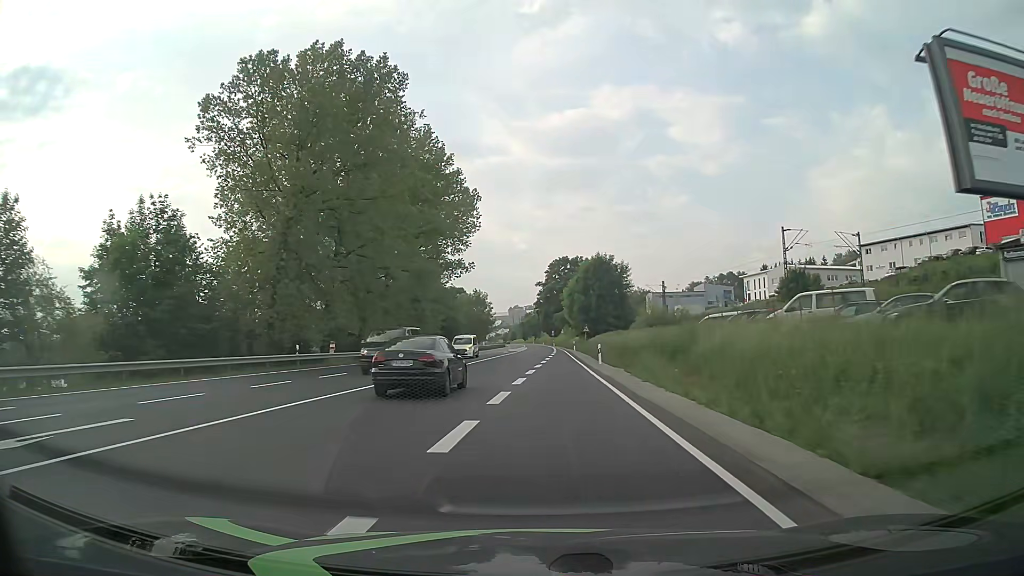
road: primary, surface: asphalt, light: Day
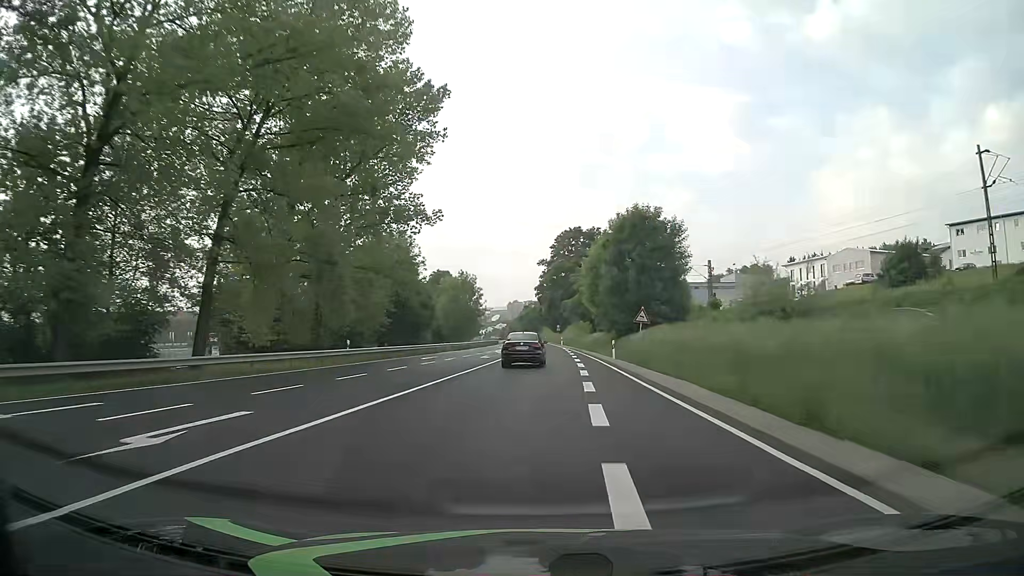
(-0.3, +35.1) m; 0°
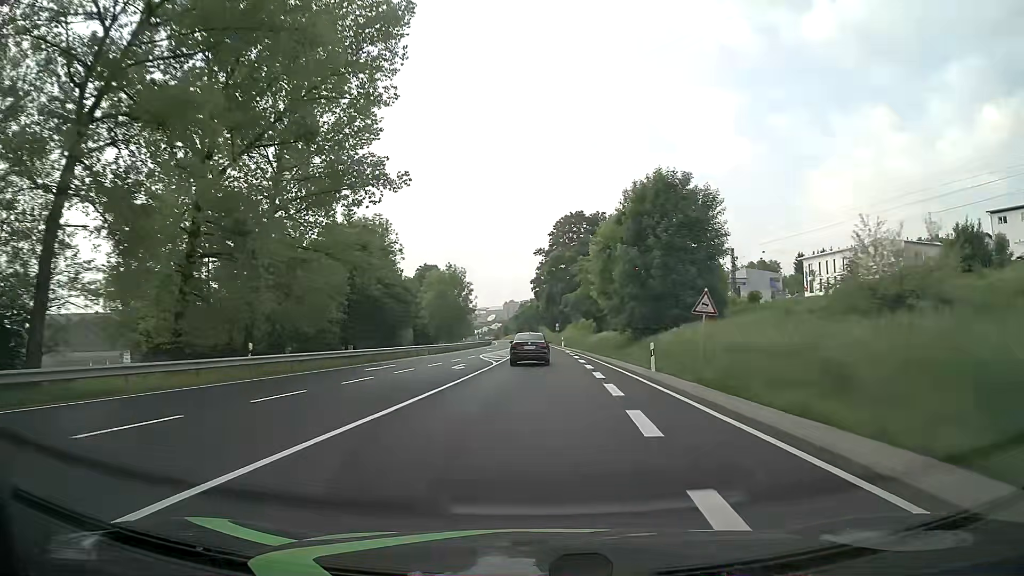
(0.0, +13.7) m; 0°
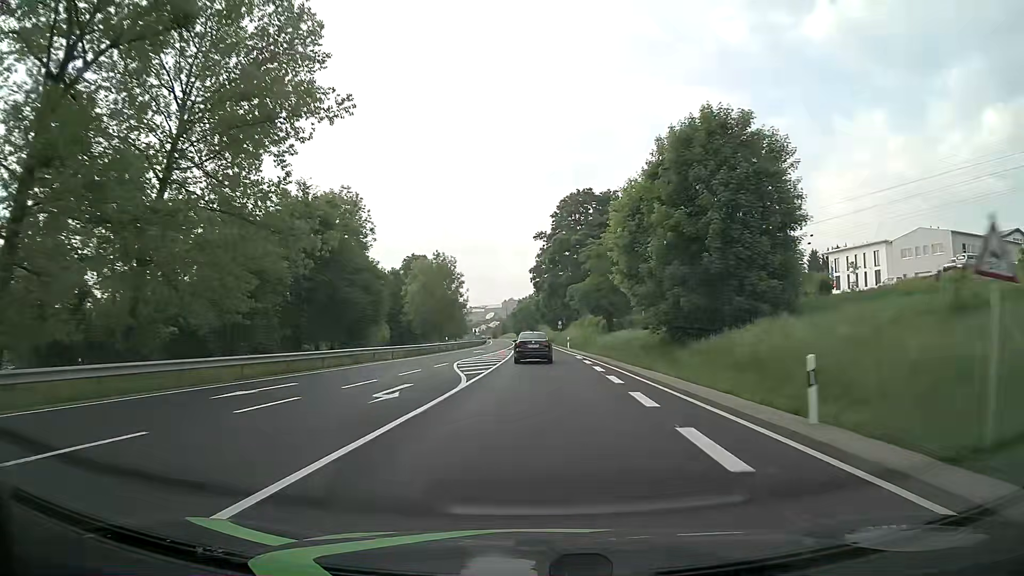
(-0.1, +14.5) m; 0°
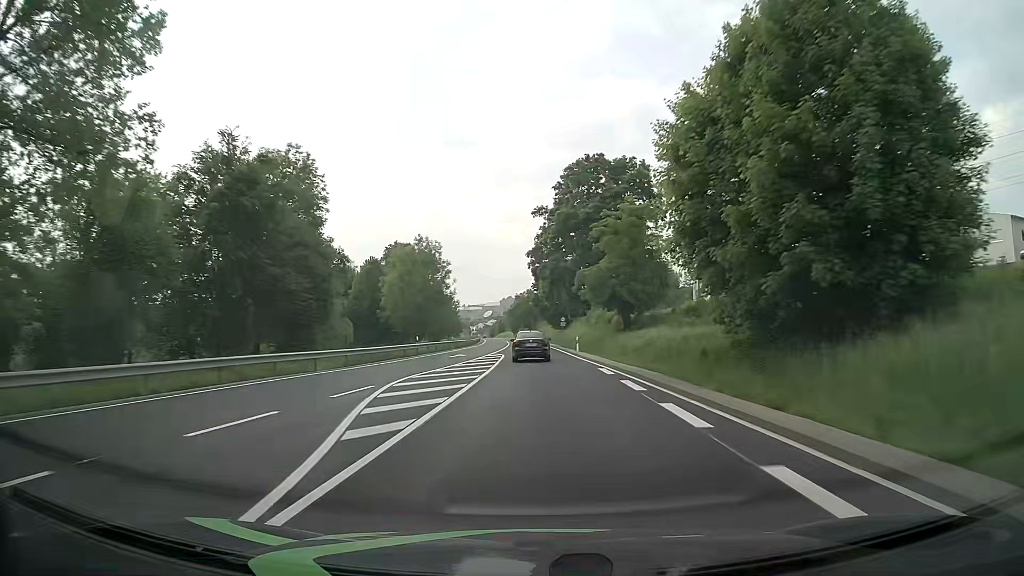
(0.0, +15.3) m; +1°
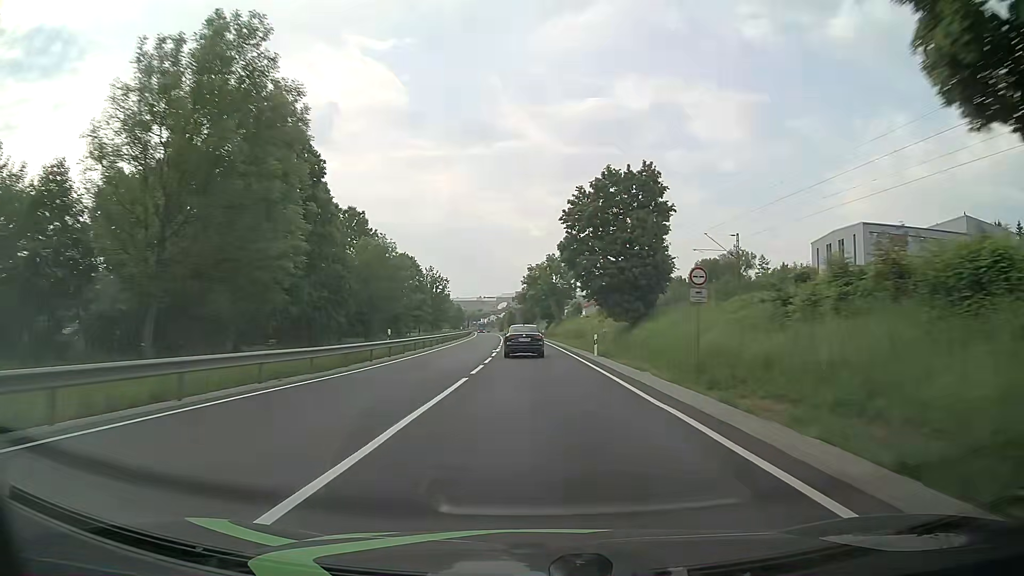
(-1.3, +63.5) m; -2°
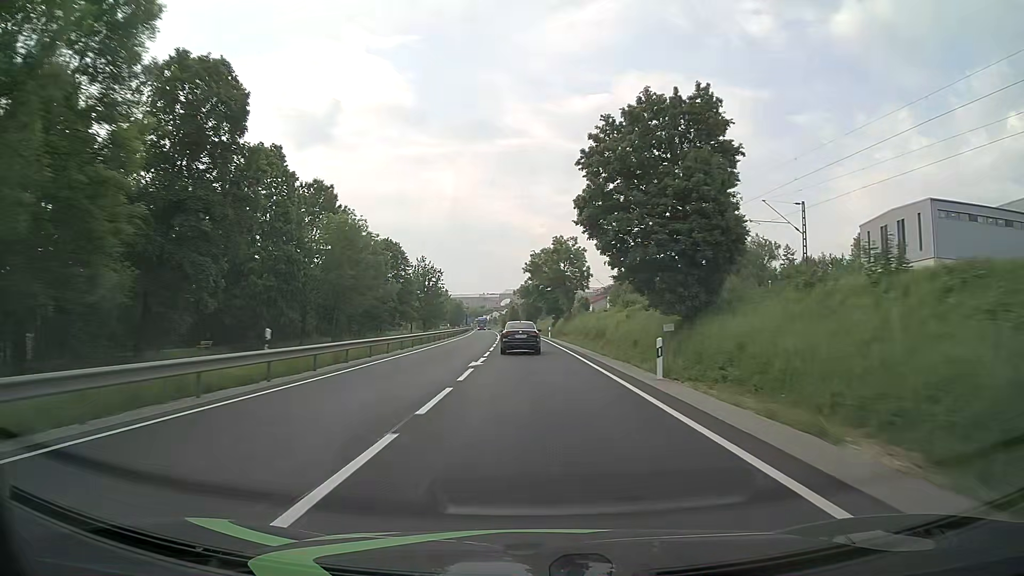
(-0.1, +15.5) m; 0°
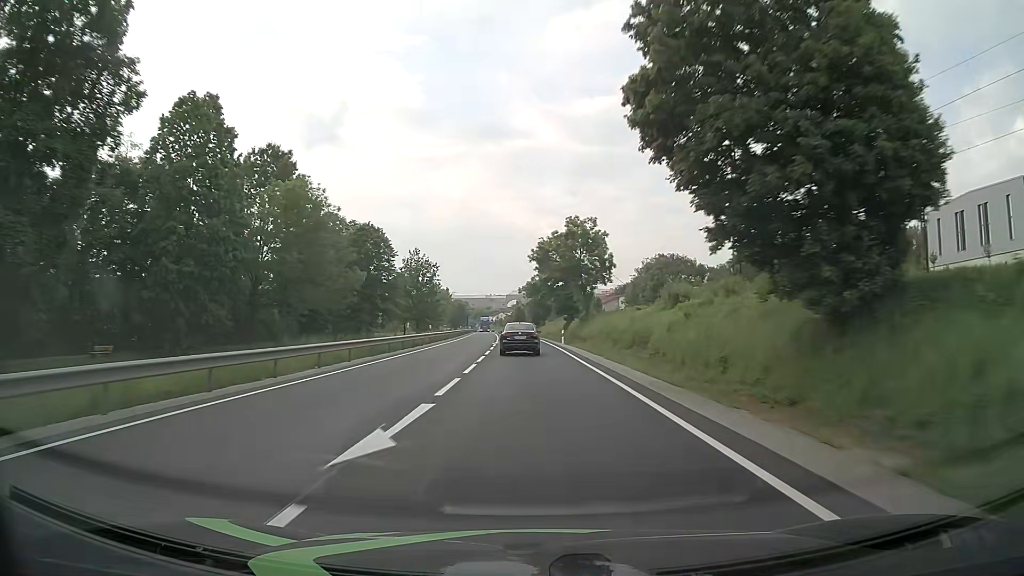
(-0.1, +15.4) m; -1°
(0, +10) (0, +20) (0, +30) (-1, +40) (-1, +50) (-1, +60) (-2, +70) (-2, +80) (-3, +90) (-4, +100) m
